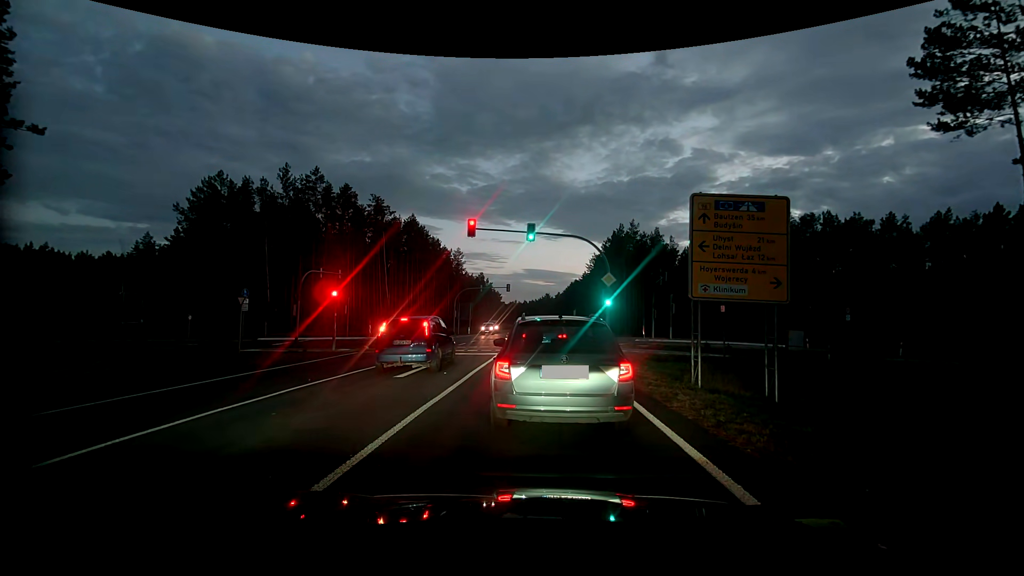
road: primary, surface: asphalt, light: Dusk
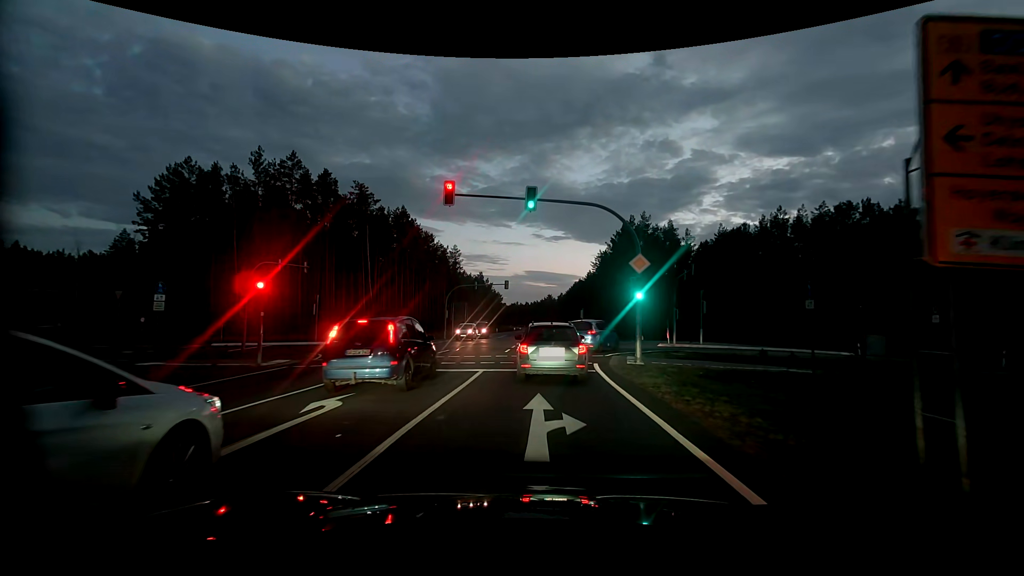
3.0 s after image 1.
(-0.3, +8.2) m; -3°
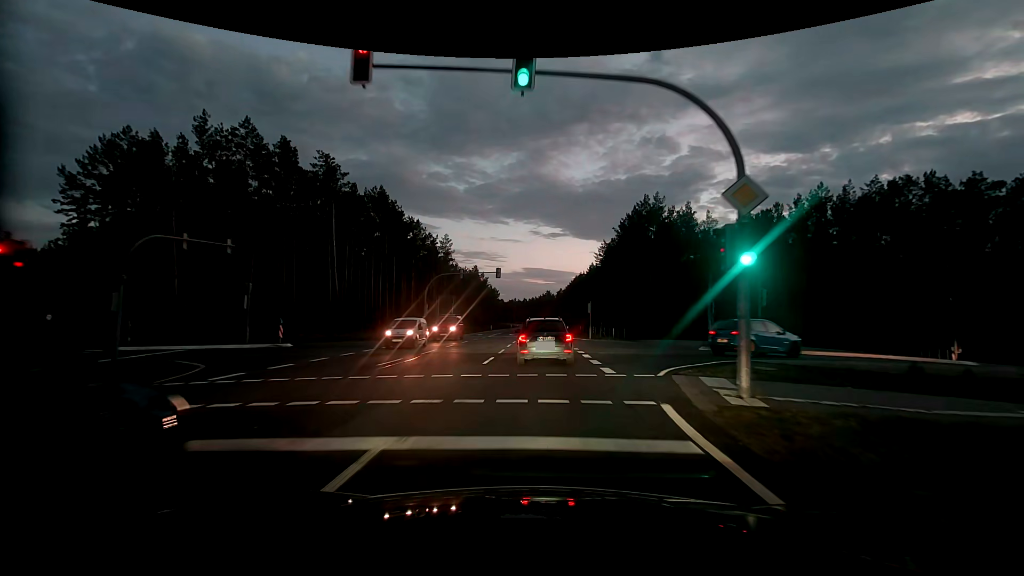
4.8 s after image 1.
(0.0, +10.1) m; +1°
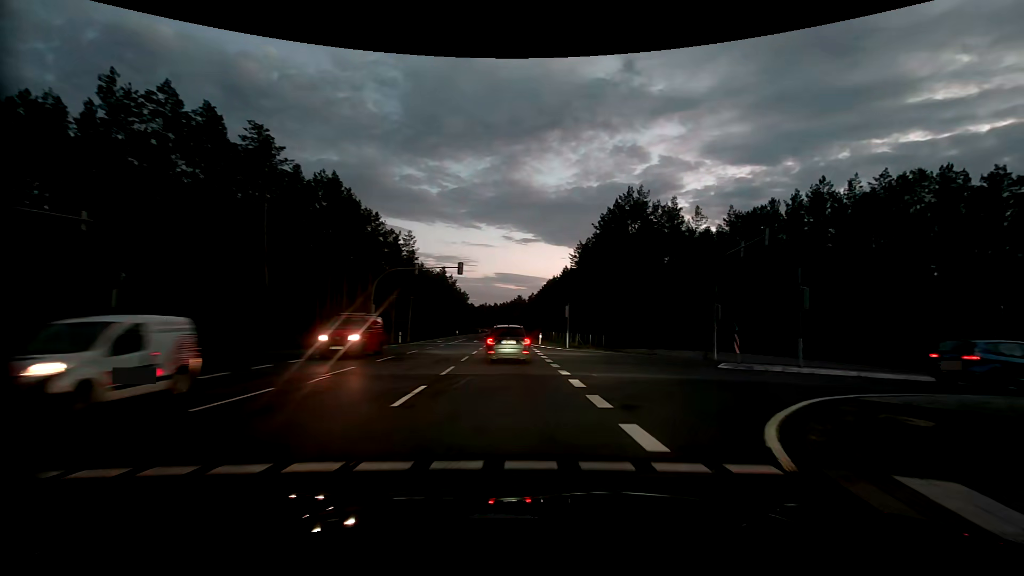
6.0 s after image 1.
(+0.1, +7.5) m; +3°
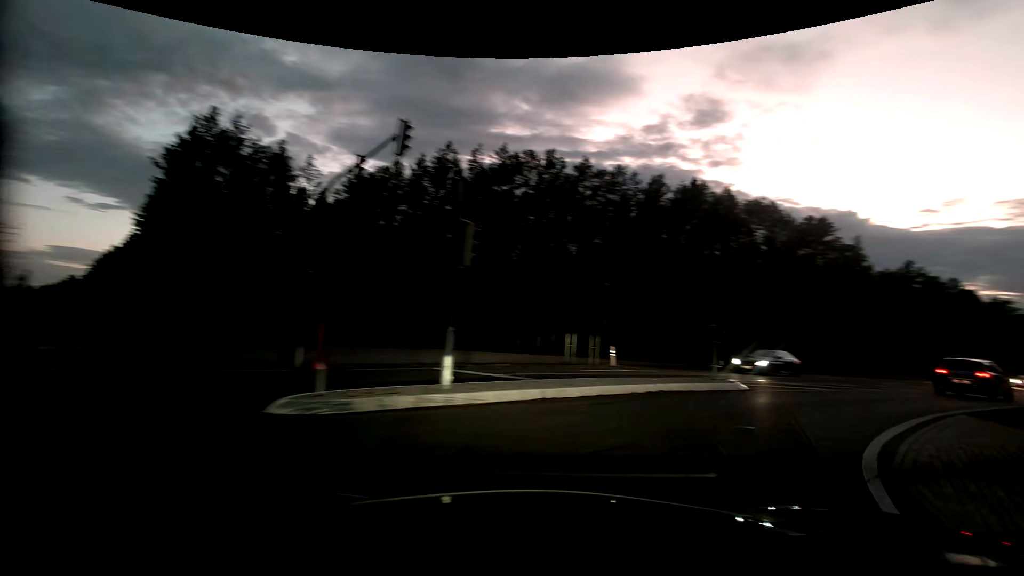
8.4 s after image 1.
(+4.2, +13.0) m; +43°
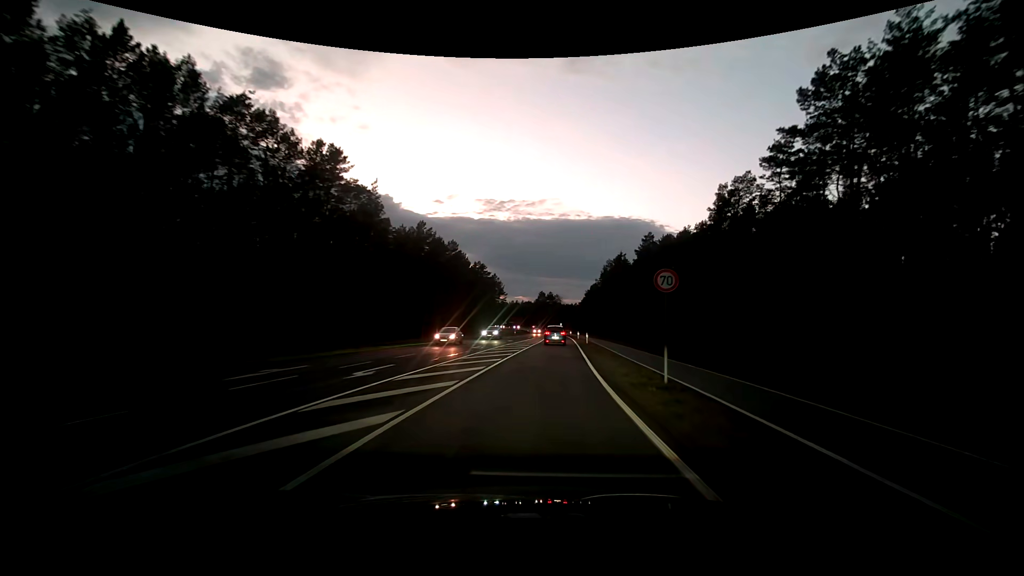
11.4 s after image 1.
(+11.7, +18.4) m; +47°
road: secondary
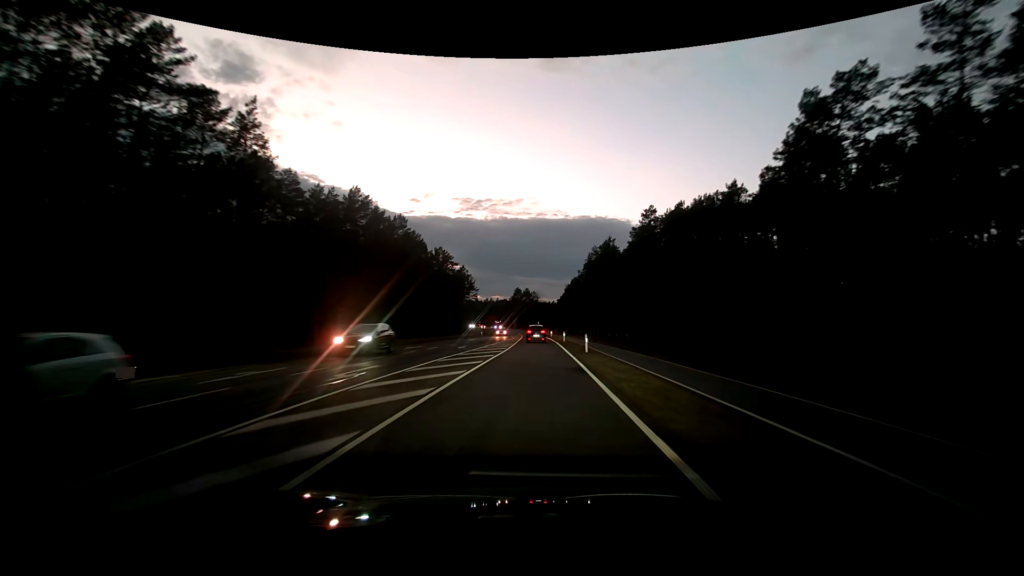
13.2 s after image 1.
(+0.7, +20.8) m; +3°
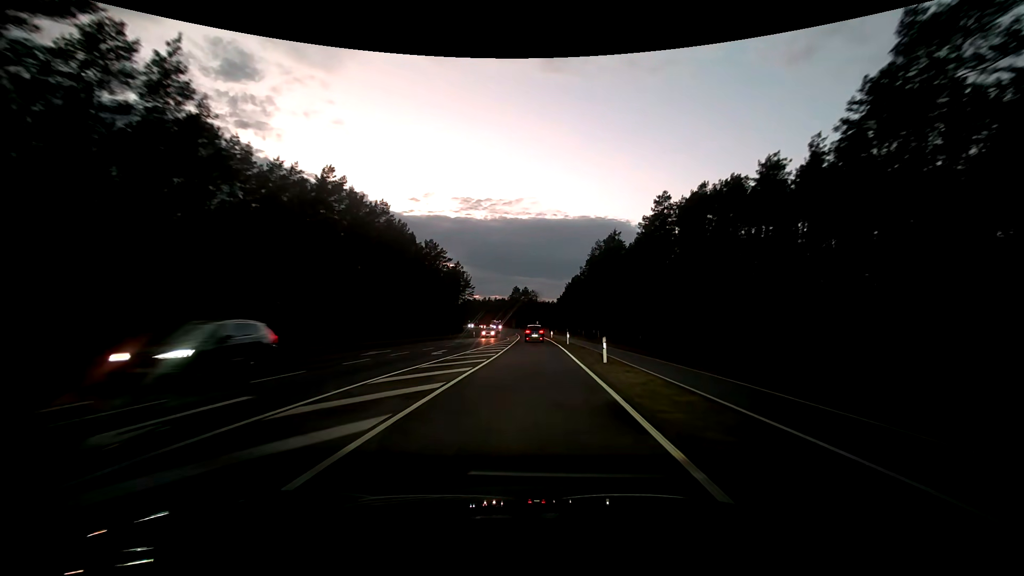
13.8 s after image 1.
(0.0, +8.2) m; 0°
